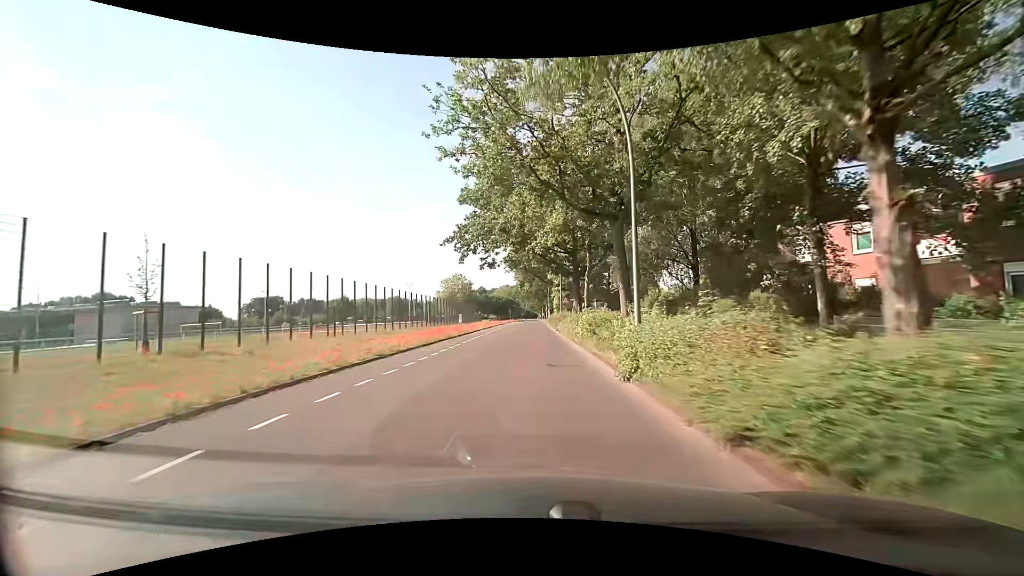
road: tertiary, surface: asphalt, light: Day
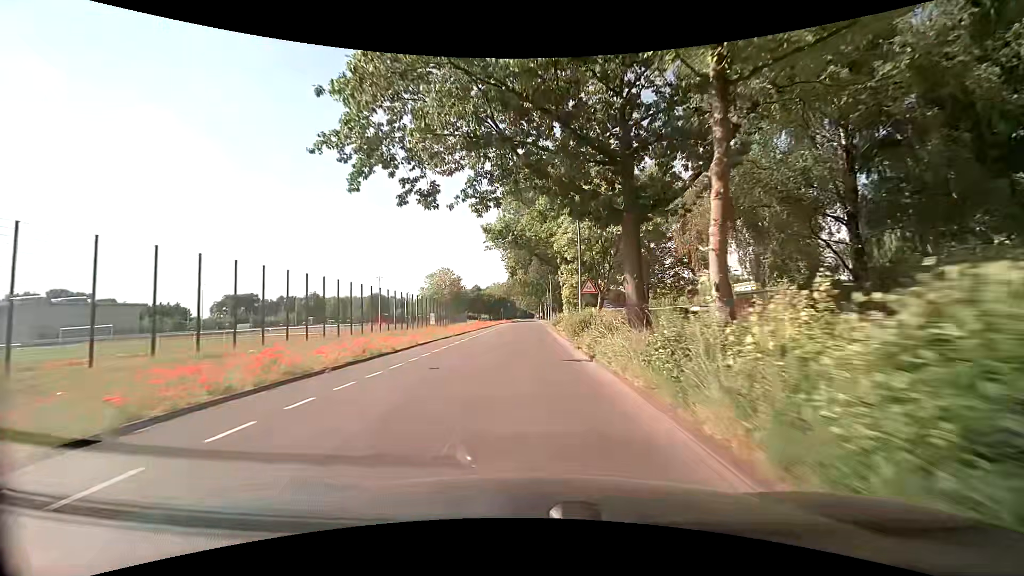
(0.0, +22.3) m; +1°
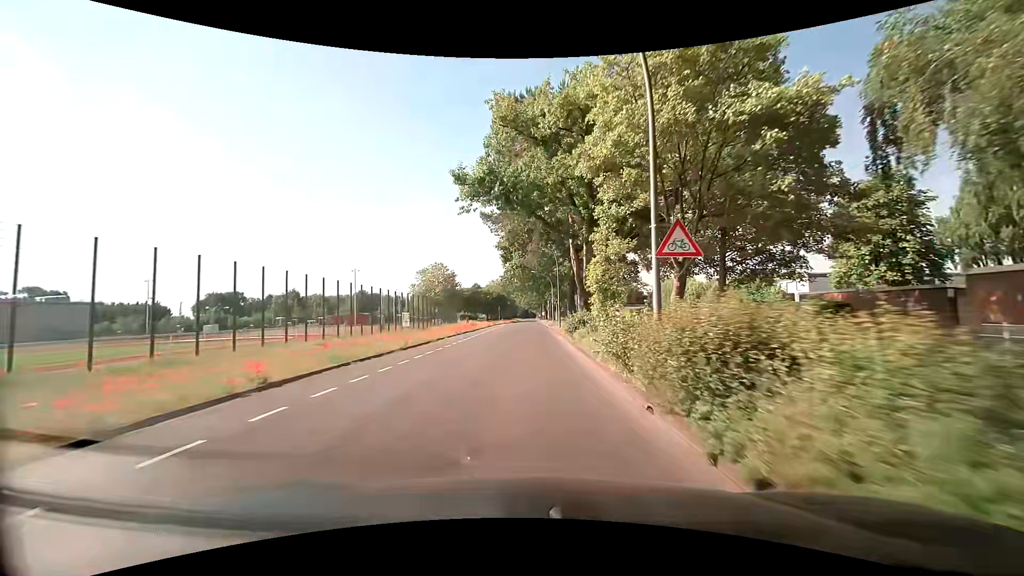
(-0.1, +14.9) m; -1°
(0, +10) (0, +20) (0, +30) (0, +40) (0, +50) (0, +60) (0, +70) (0, +80) (0, +90) (0, +100) m
